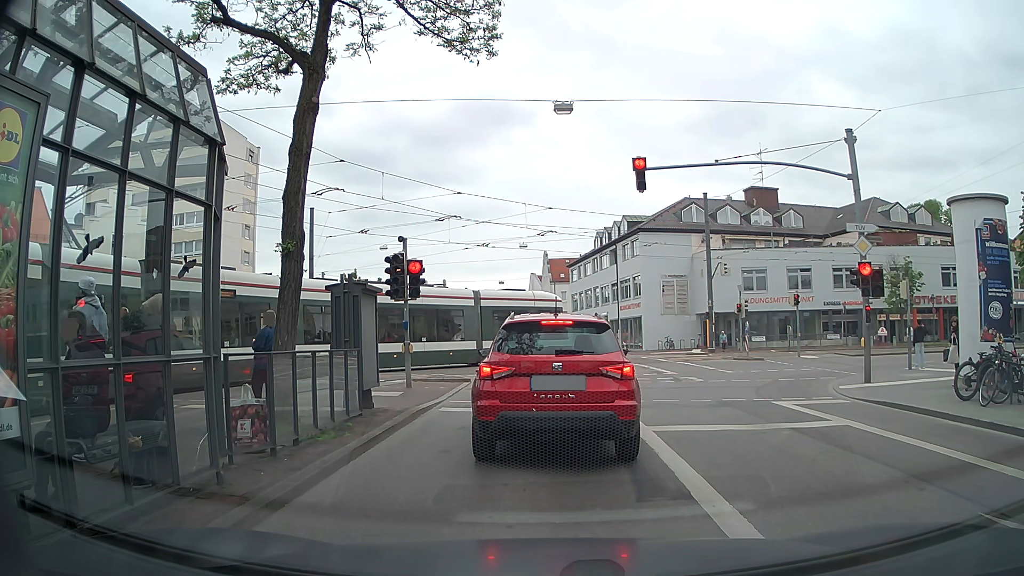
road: tertiary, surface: asphalt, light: Day
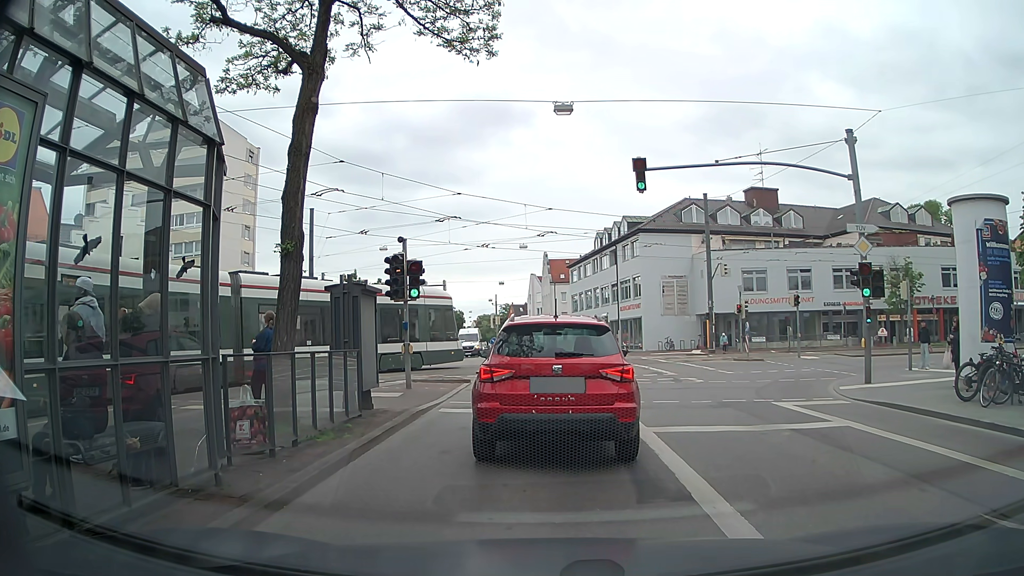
(0.0, 0.0) m; 0°
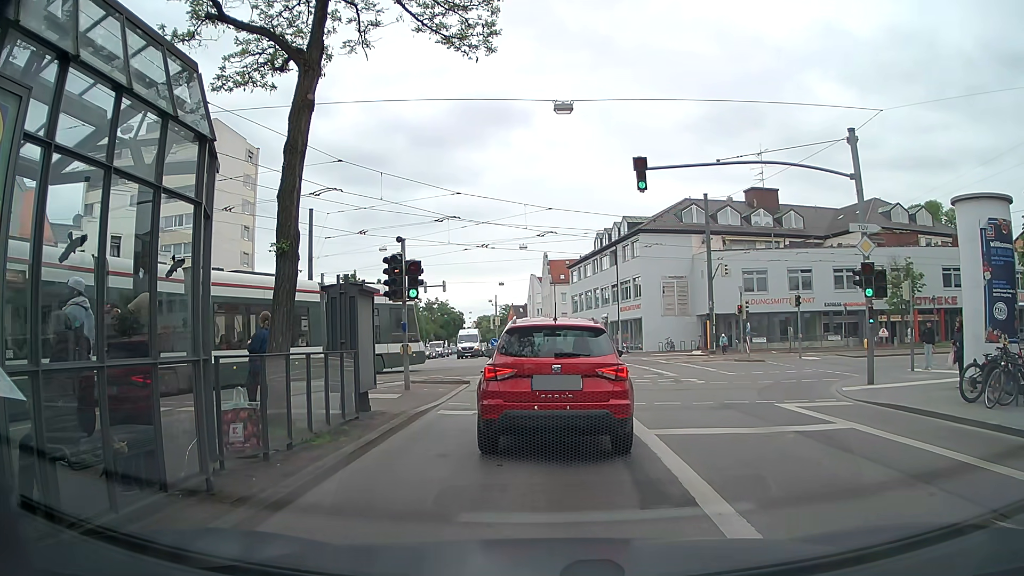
(0.0, +0.2) m; 0°
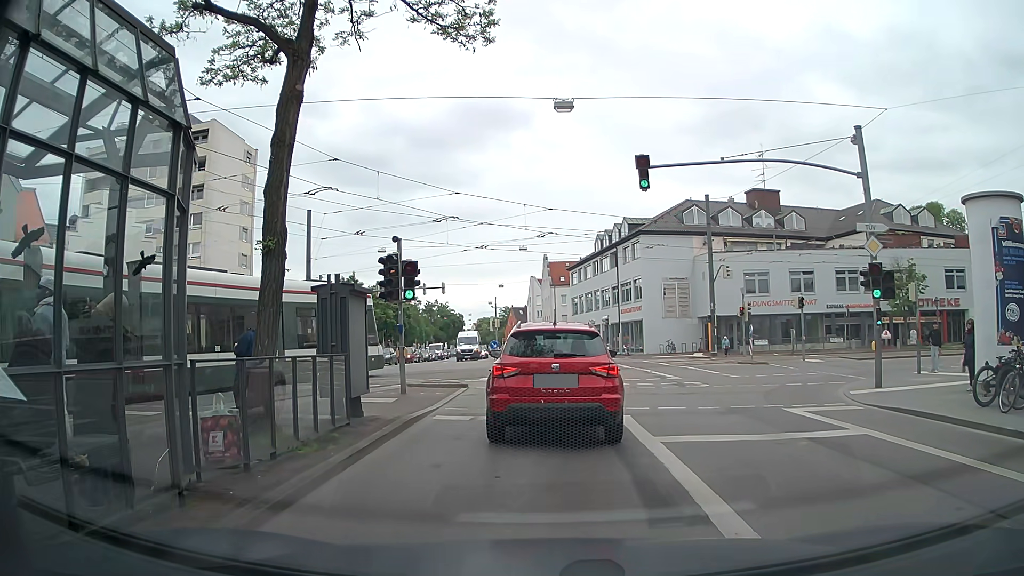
(0.0, +0.5) m; 0°
